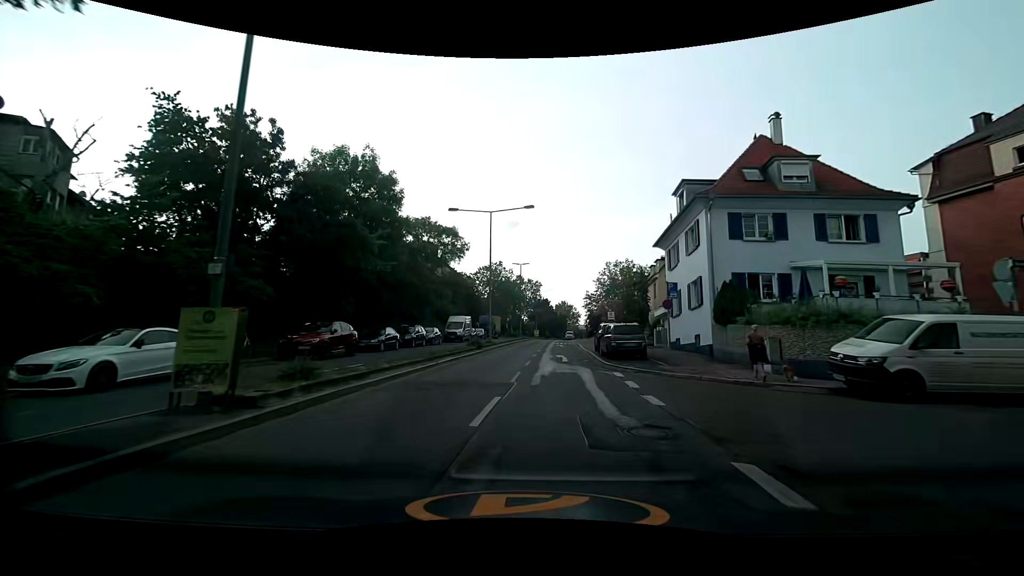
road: secondary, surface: asphalt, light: Day
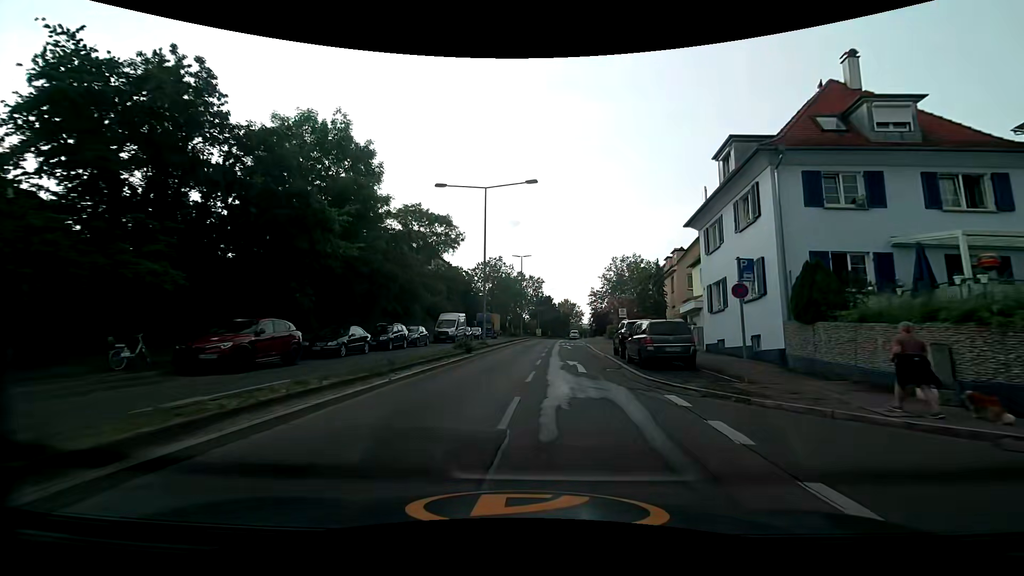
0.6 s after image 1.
(-0.1, +6.4) m; 0°
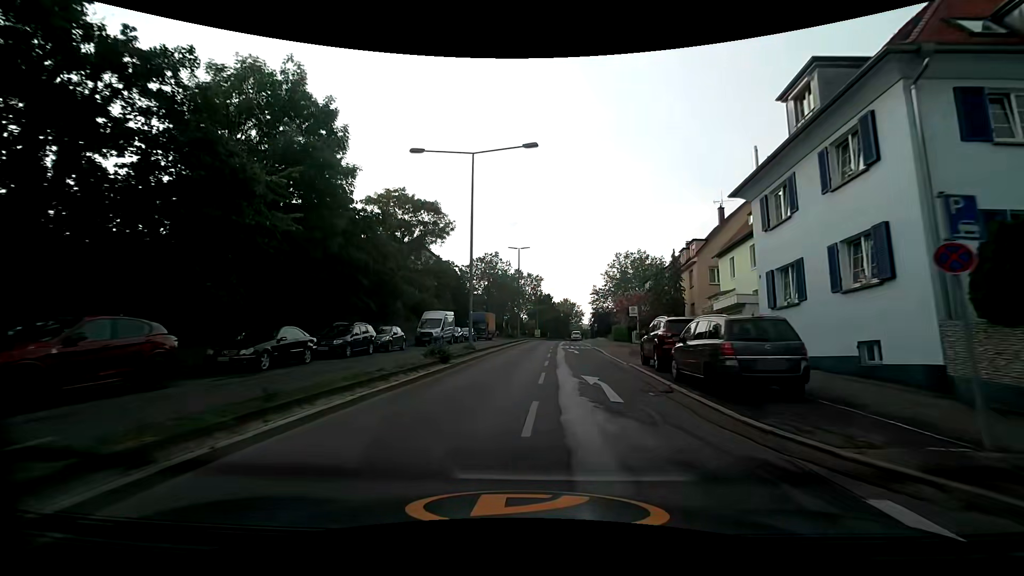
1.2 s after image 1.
(-0.1, +6.5) m; 0°
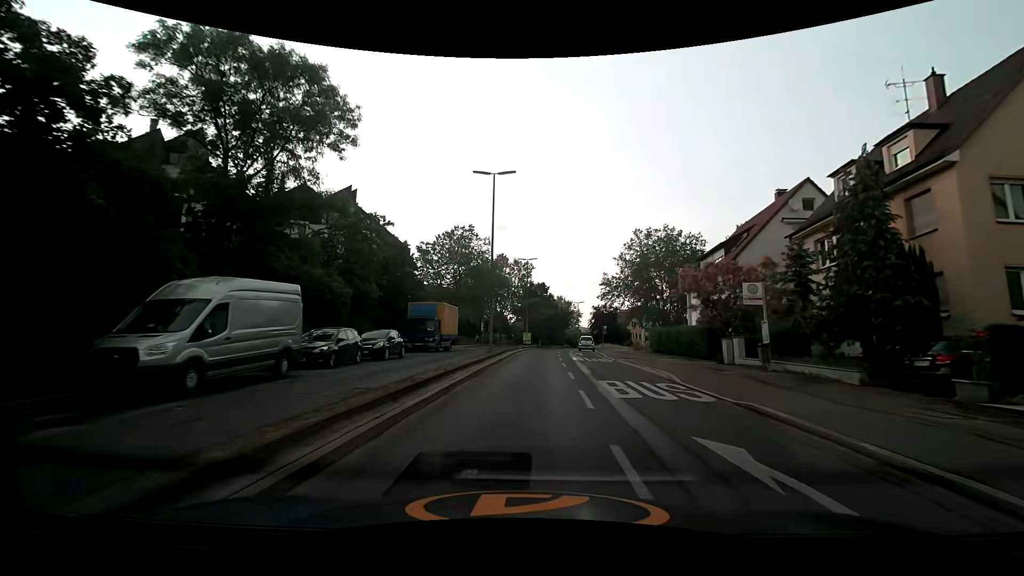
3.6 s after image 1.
(+0.1, +27.4) m; 0°
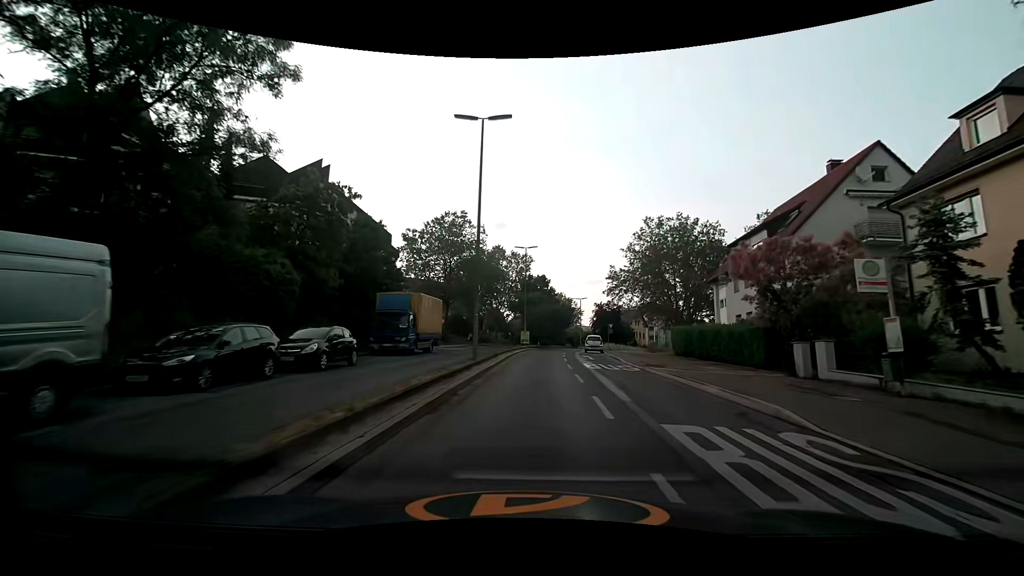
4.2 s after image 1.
(+0.1, +7.1) m; +1°
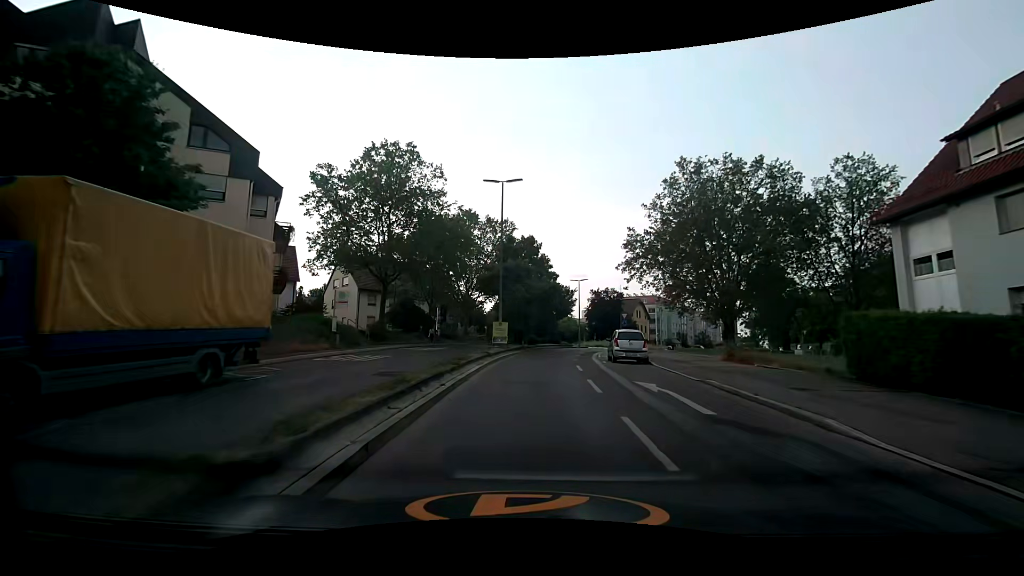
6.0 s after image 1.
(+0.4, +21.1) m; +2°
